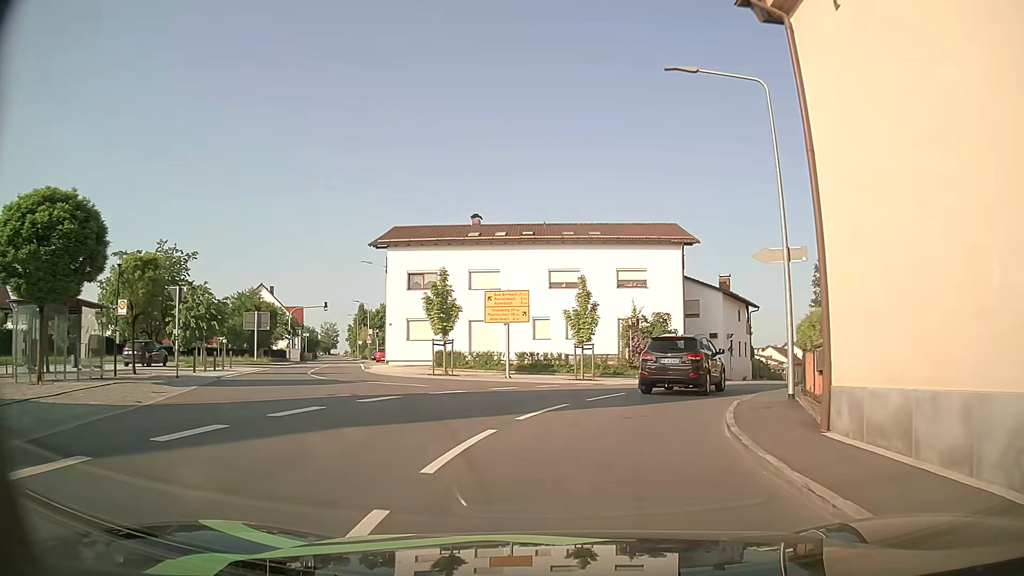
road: secondary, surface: asphalt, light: Day
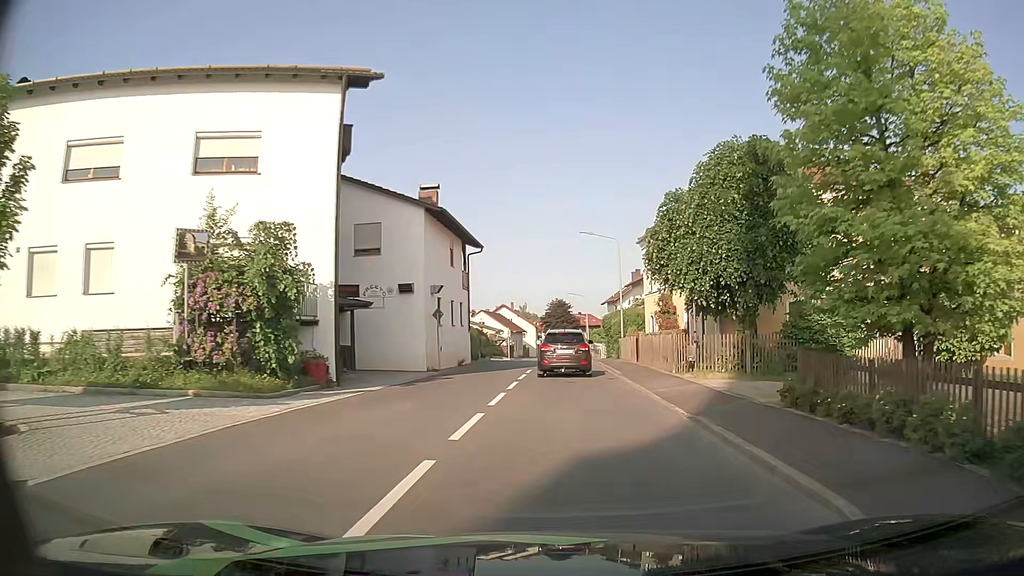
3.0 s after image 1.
(+4.8, +23.6) m; +24°
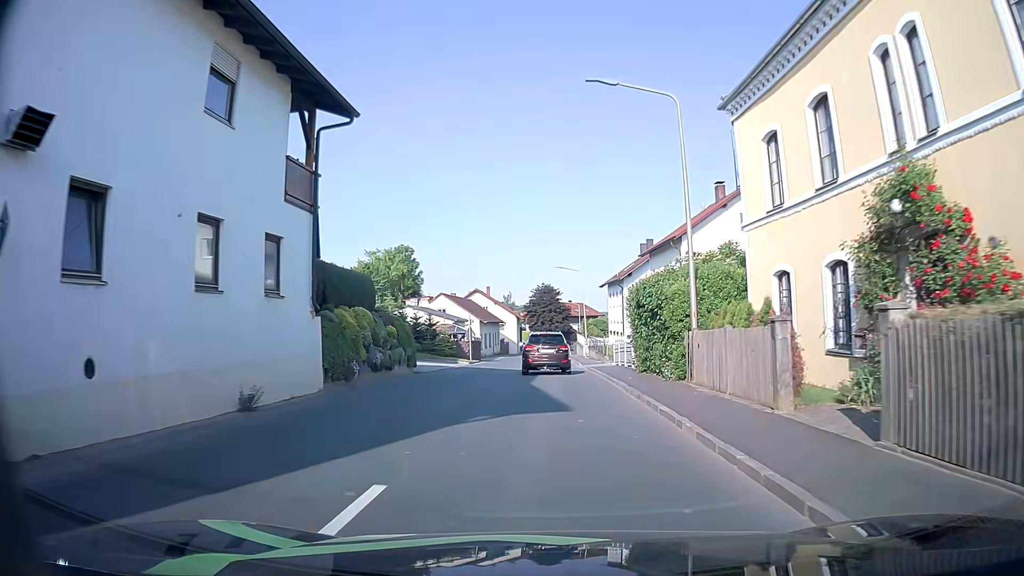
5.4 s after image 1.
(+0.9, +24.0) m; +2°
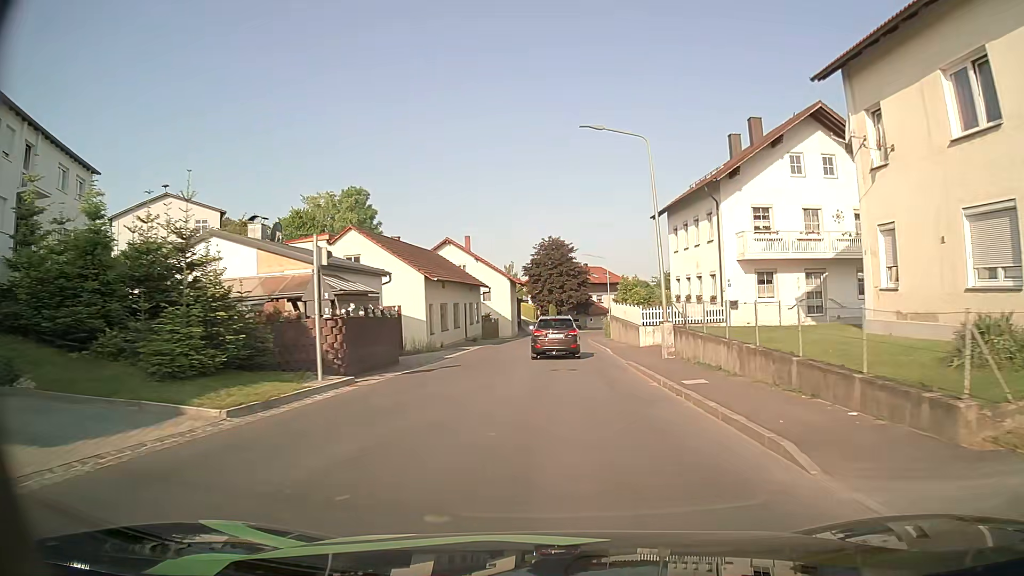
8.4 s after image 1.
(-0.2, +35.6) m; 0°
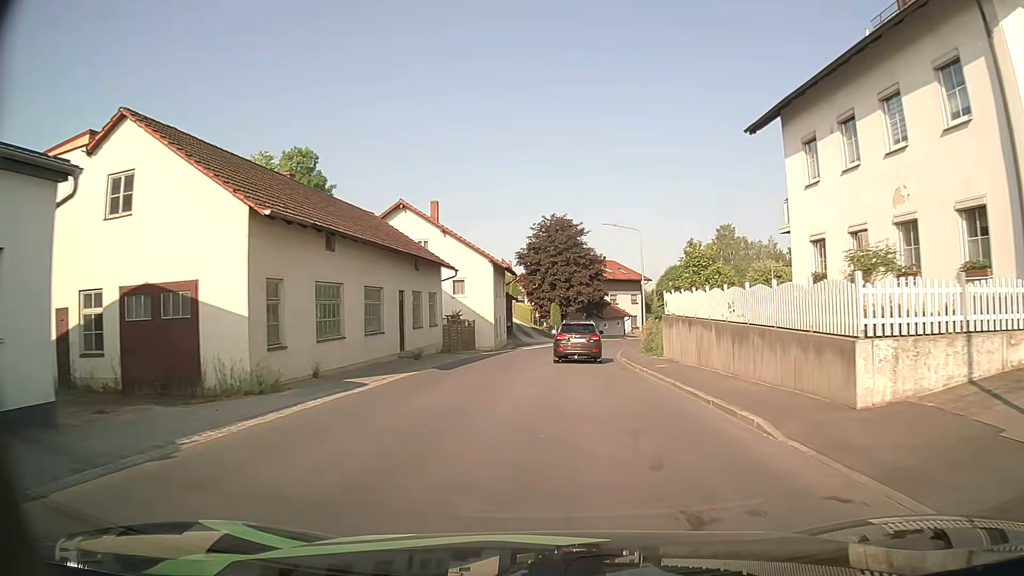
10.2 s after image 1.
(-0.3, +21.8) m; -1°
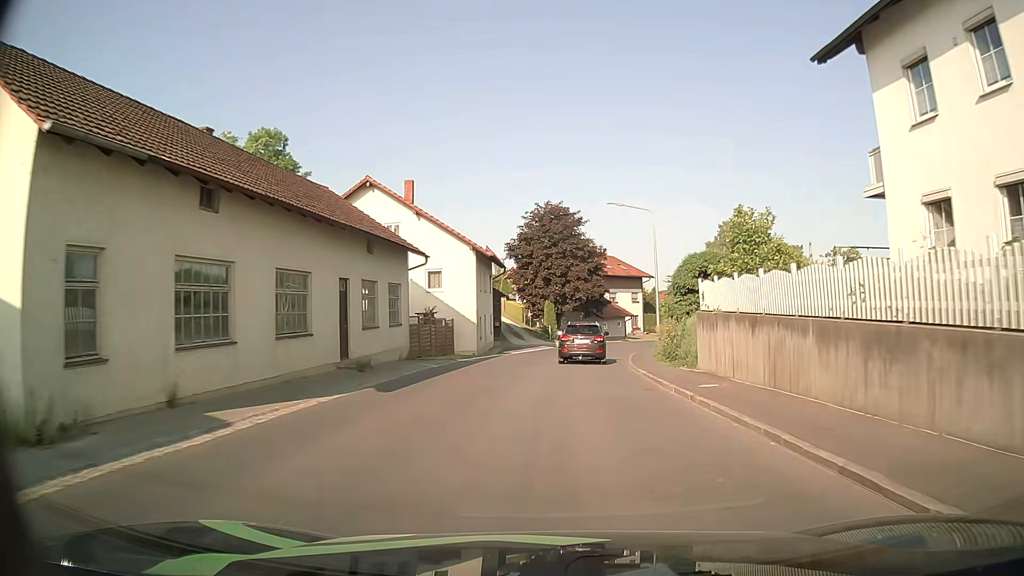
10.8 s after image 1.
(0.0, +7.1) m; 0°
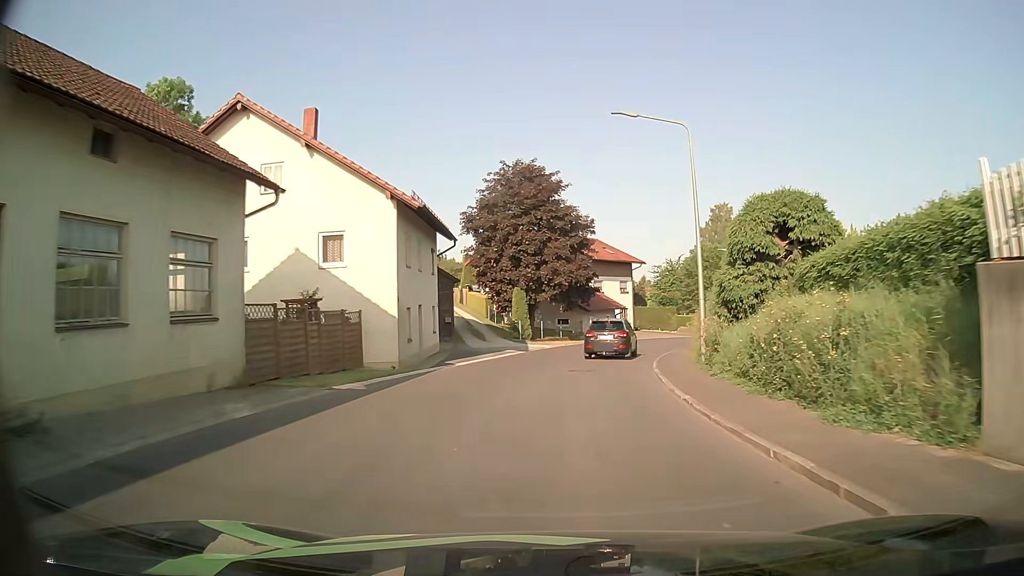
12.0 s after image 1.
(+0.3, +14.2) m; +3°
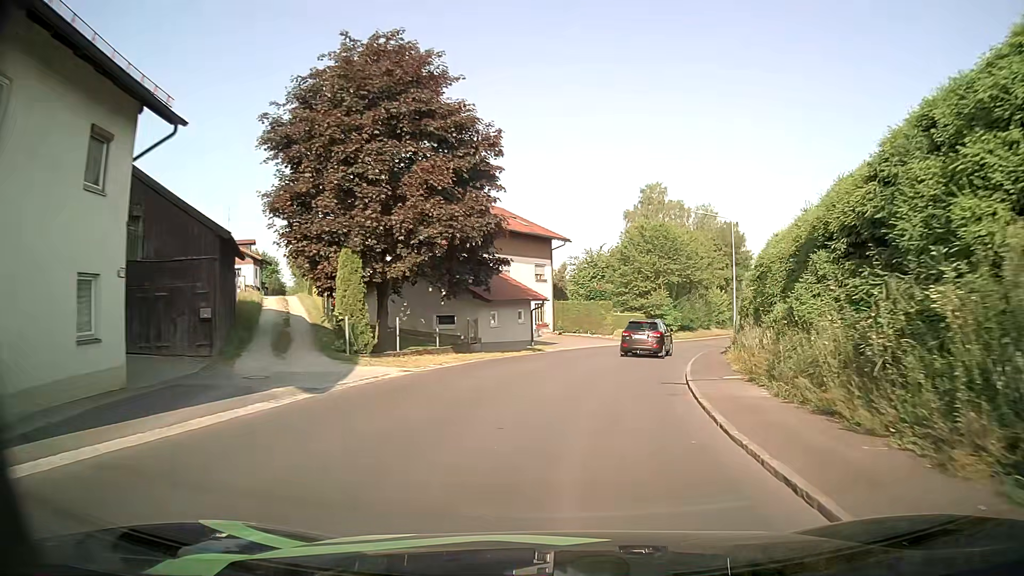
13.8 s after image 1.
(+1.1, +20.8) m; +7°
(+1, +10) (+2, +20) (+5, +30) (+8, +39) (+12, +48) (+16, +57) (+20, +66) (+24, +75) (+29, +84) (+33, +94) m
